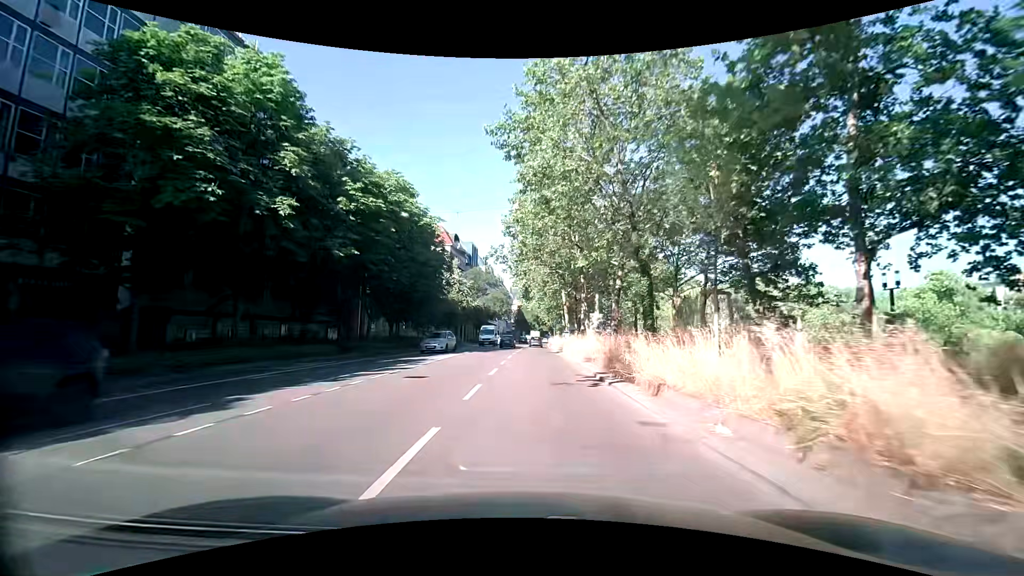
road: secondary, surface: asphalt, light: Day
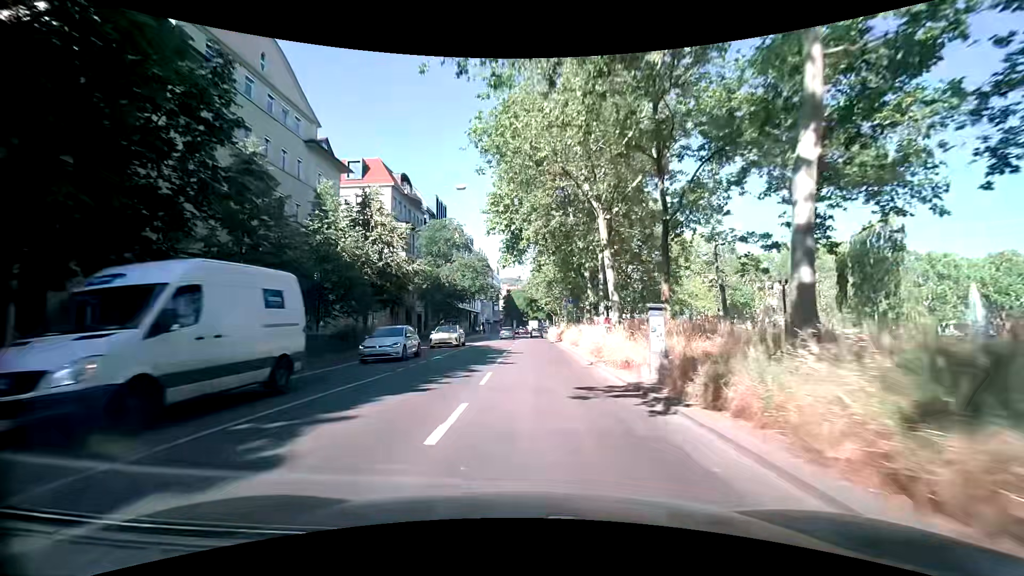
(+0.8, +35.1) m; +1°
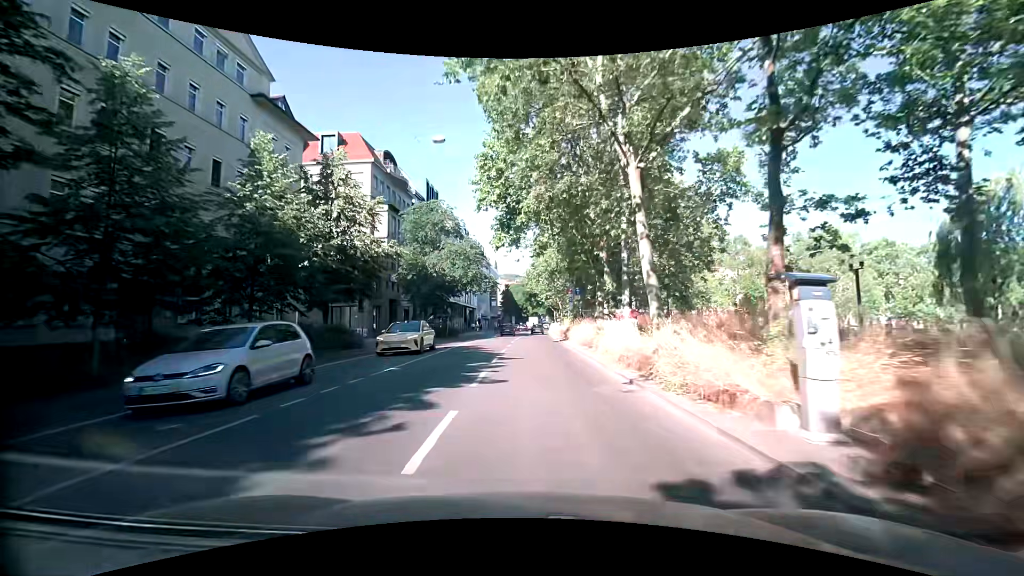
(0.0, +7.1) m; +1°
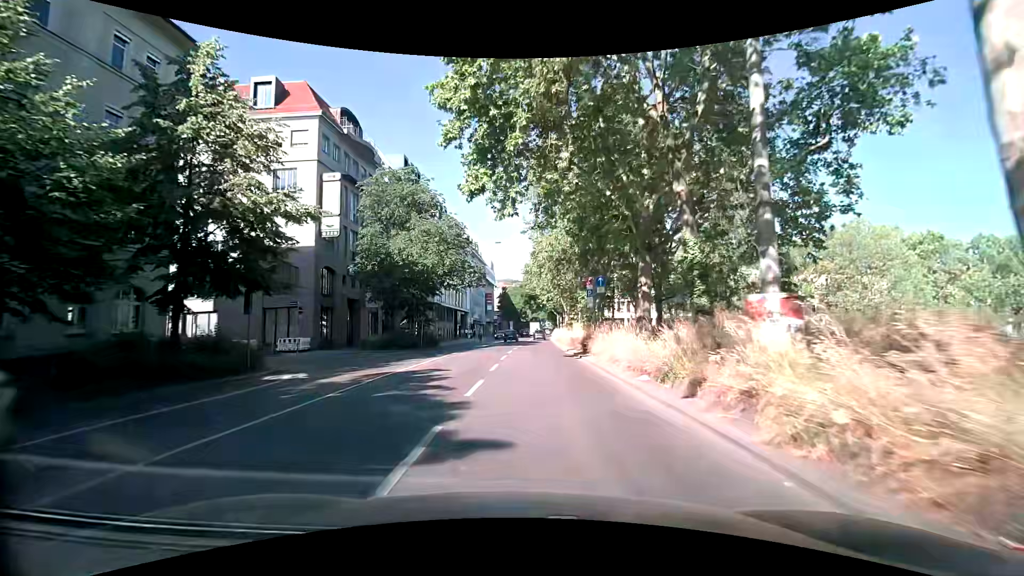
(-0.1, +12.6) m; -1°
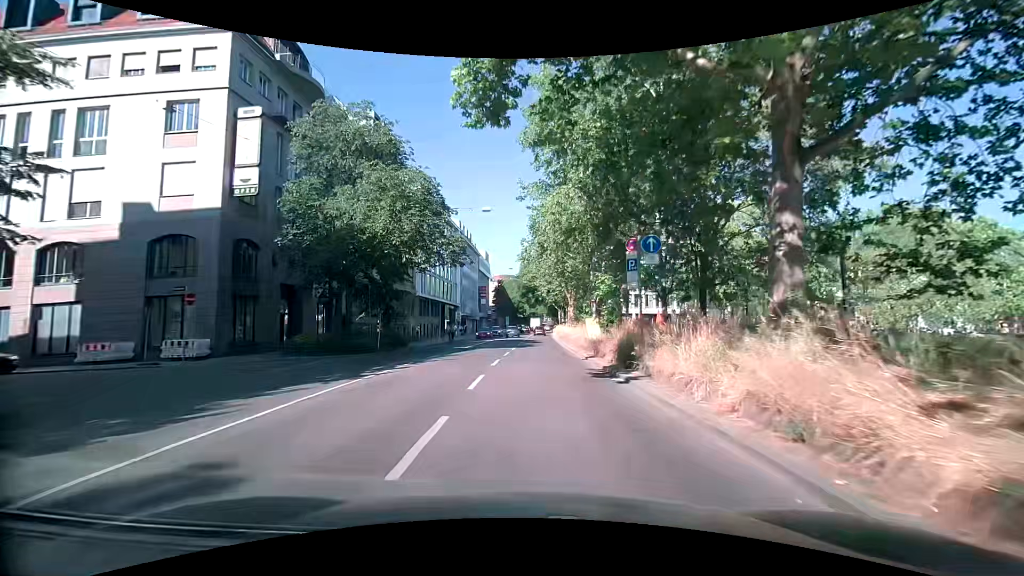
(+0.1, +11.2) m; +1°
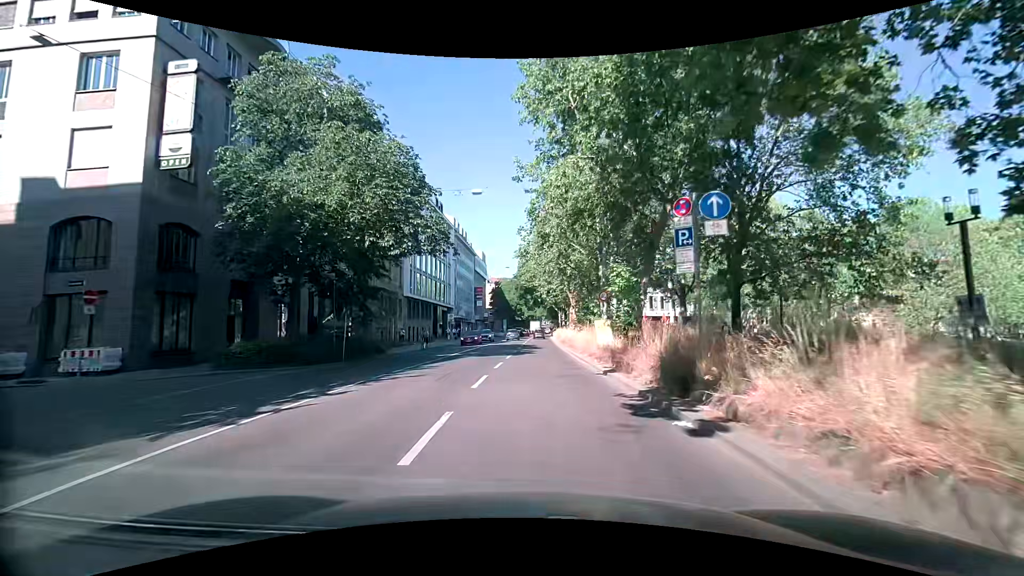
(0.0, +5.4) m; -1°
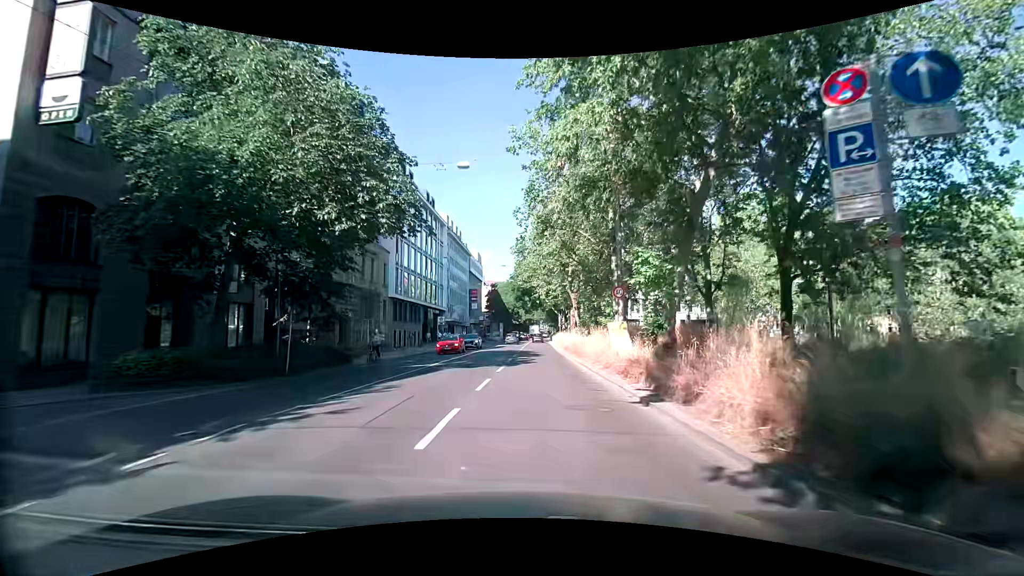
(0.0, +5.5) m; +1°
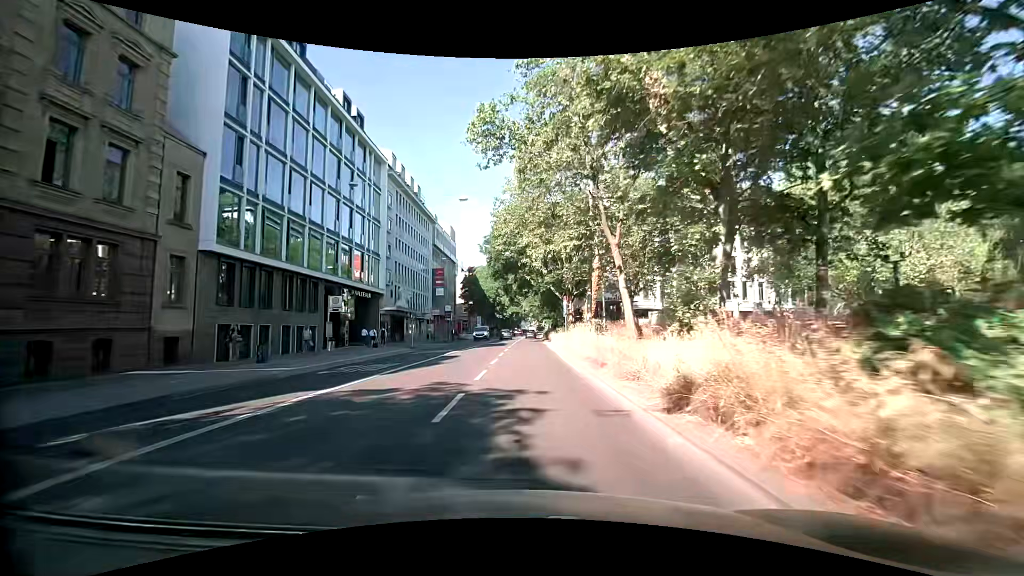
(+0.4, +29.6) m; +1°
(0, +10) (0, +20) (0, +30) (0, +40) (+1, +50) (+1, +60) (+1, +70) (+1, +80) (+2, +90) (+2, +100) m
